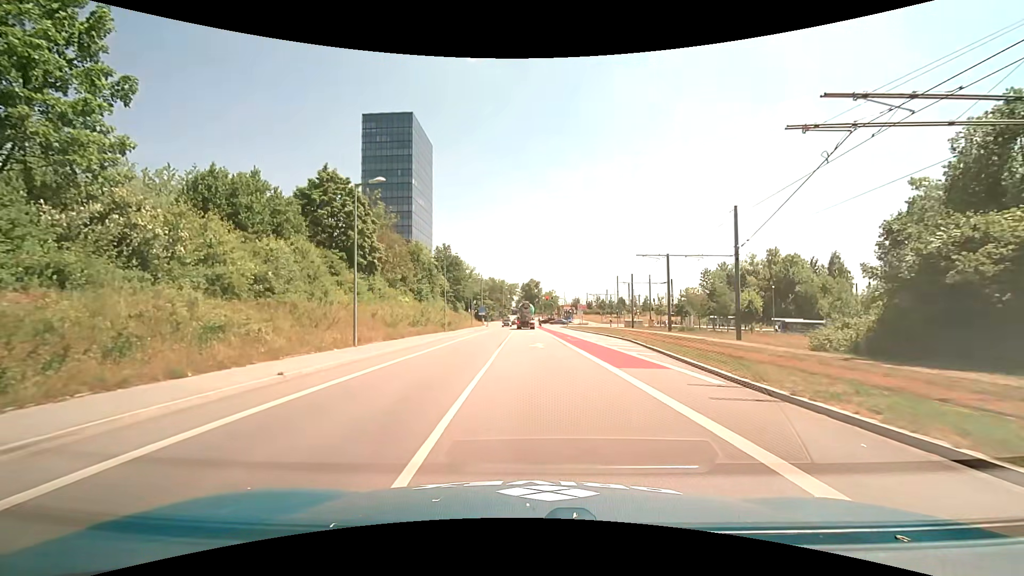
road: unclassified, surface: asphalt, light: Day
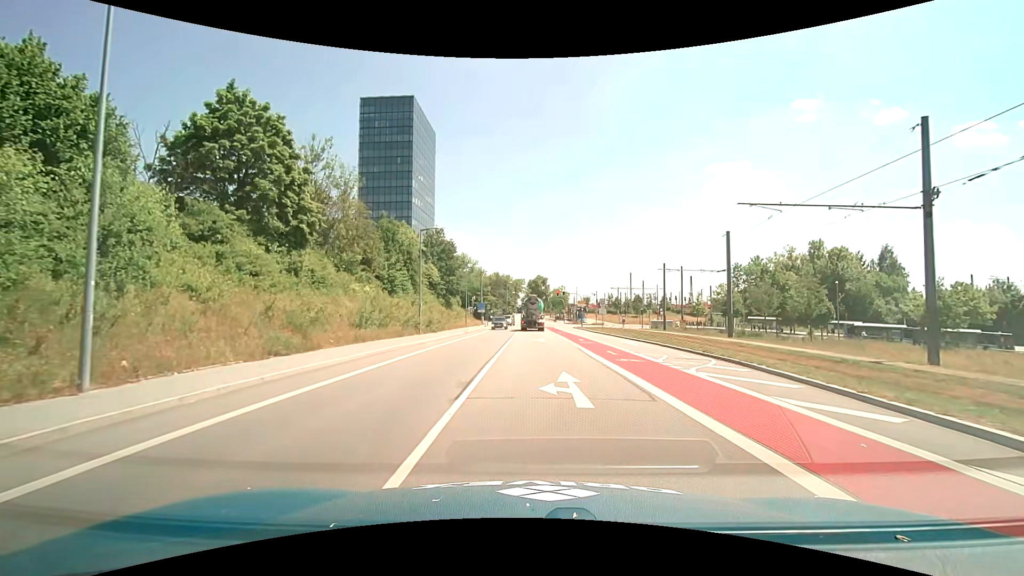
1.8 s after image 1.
(-0.2, +15.8) m; -1°
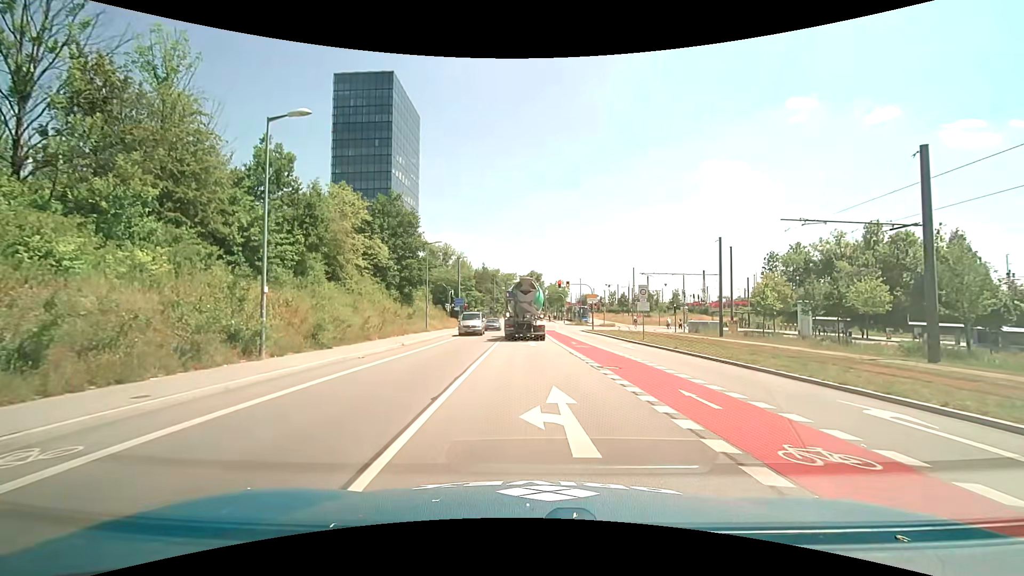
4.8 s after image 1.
(+0.1, +22.4) m; +1°
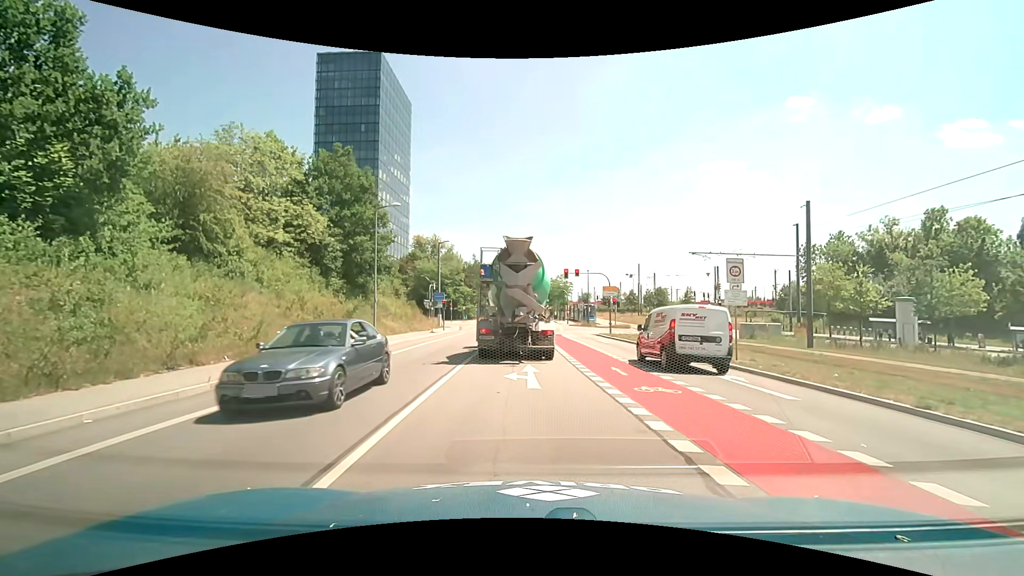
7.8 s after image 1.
(0.0, +14.8) m; 0°
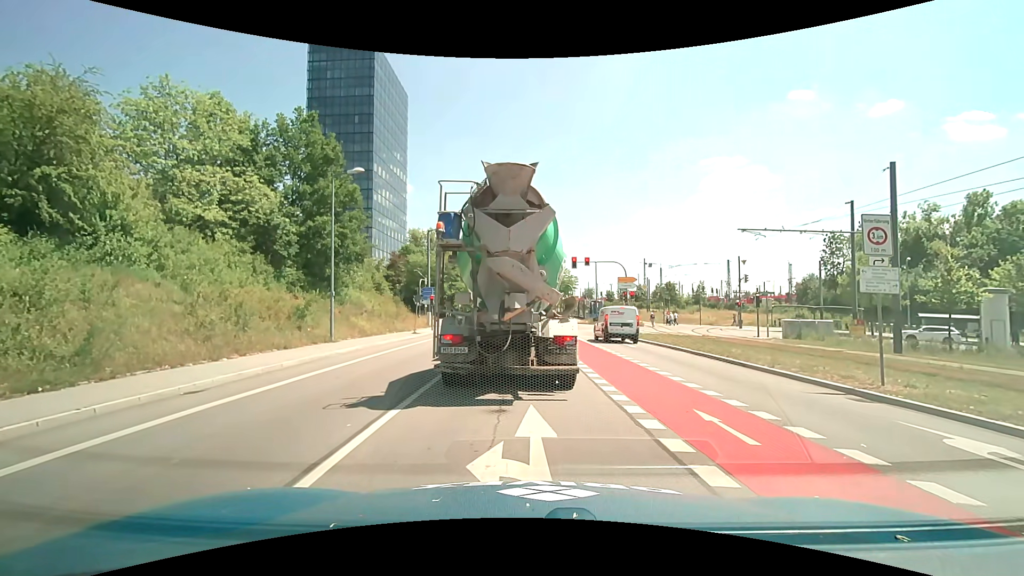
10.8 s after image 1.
(0.0, +6.9) m; 0°
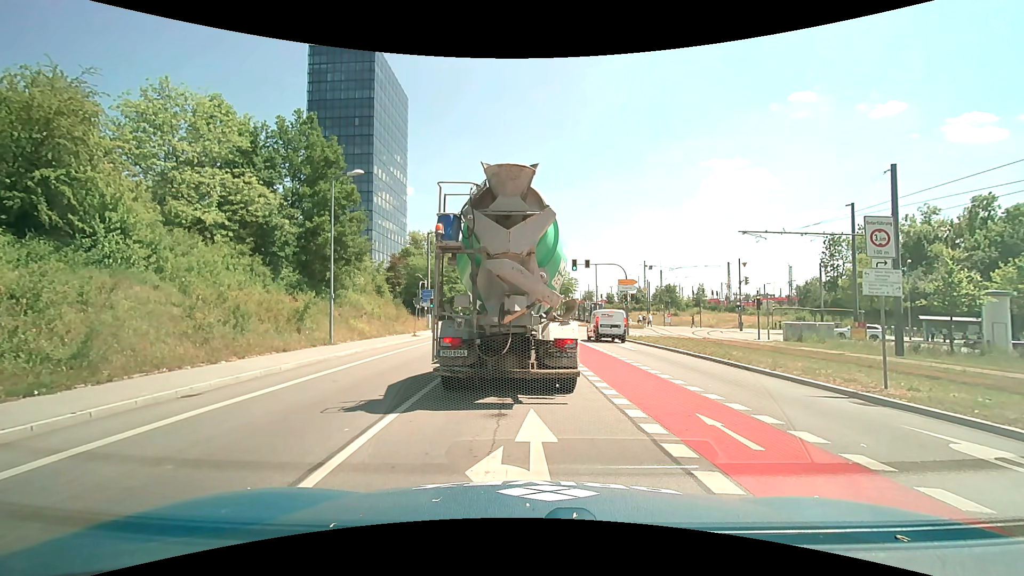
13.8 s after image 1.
(0.0, +0.2) m; 0°
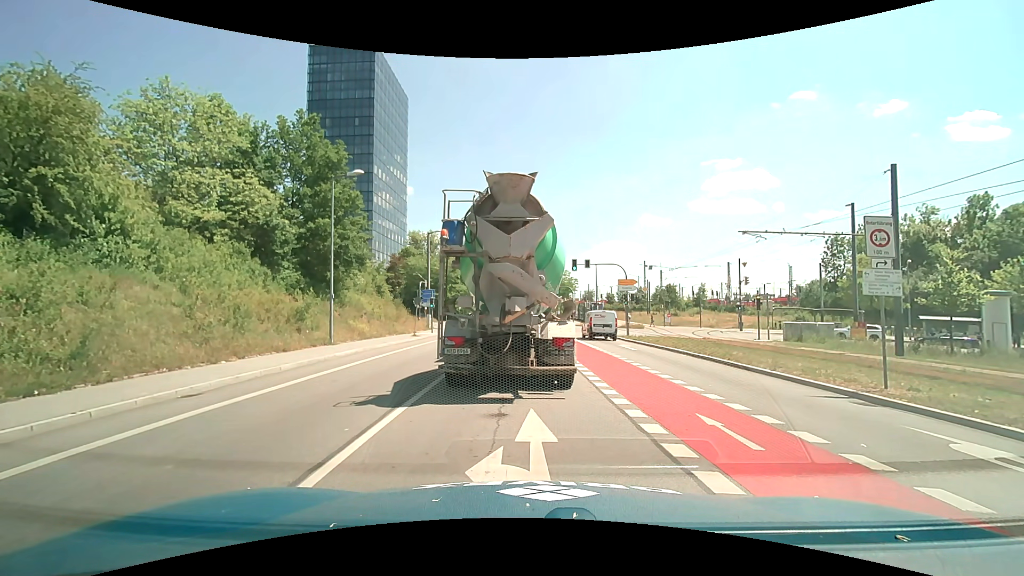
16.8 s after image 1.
(0.0, 0.0) m; 0°
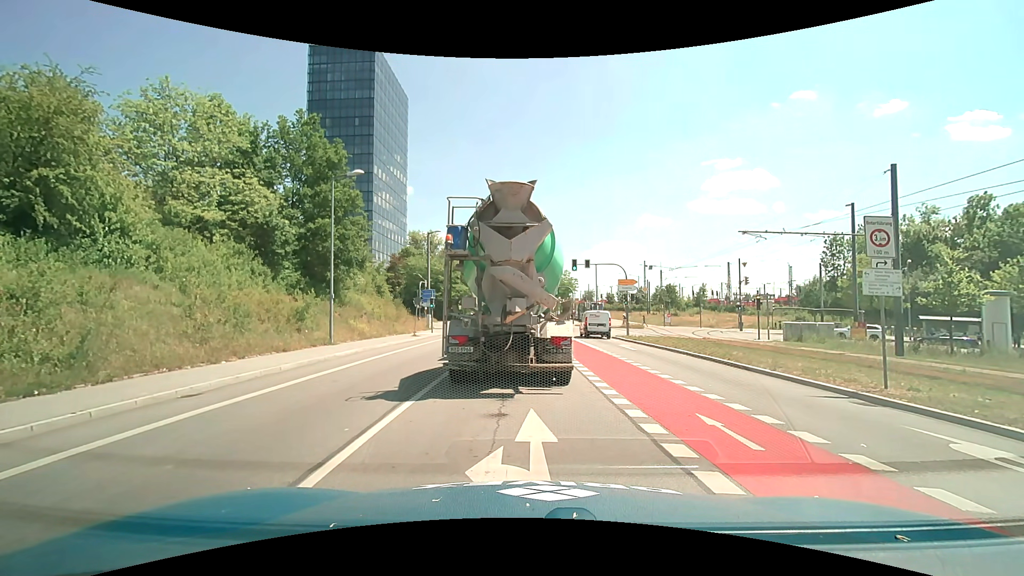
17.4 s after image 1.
(0.0, 0.0) m; 0°
